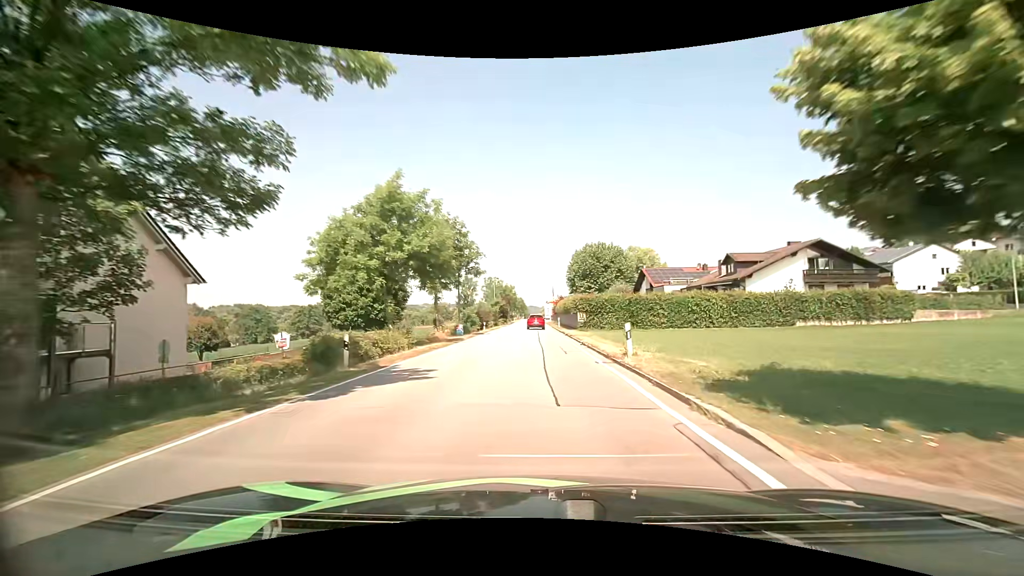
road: secondary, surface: asphalt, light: Day
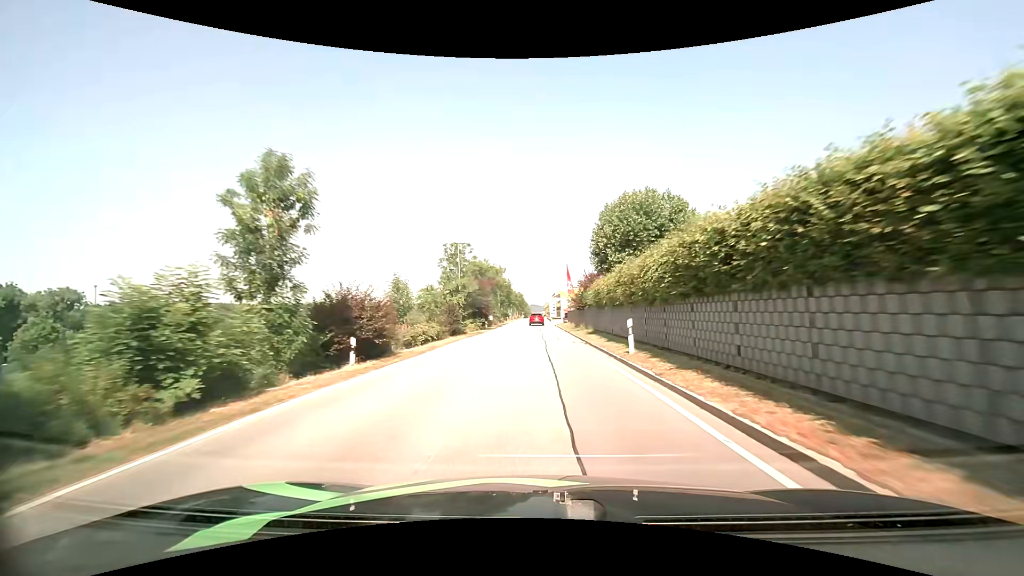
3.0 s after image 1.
(-0.6, +40.5) m; -1°
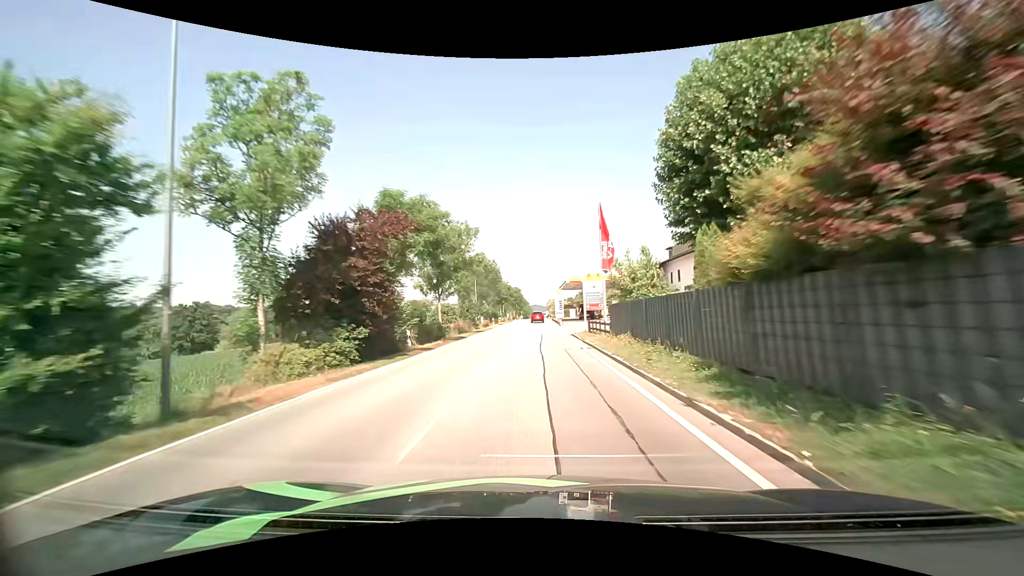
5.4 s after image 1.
(+0.3, +34.0) m; 0°
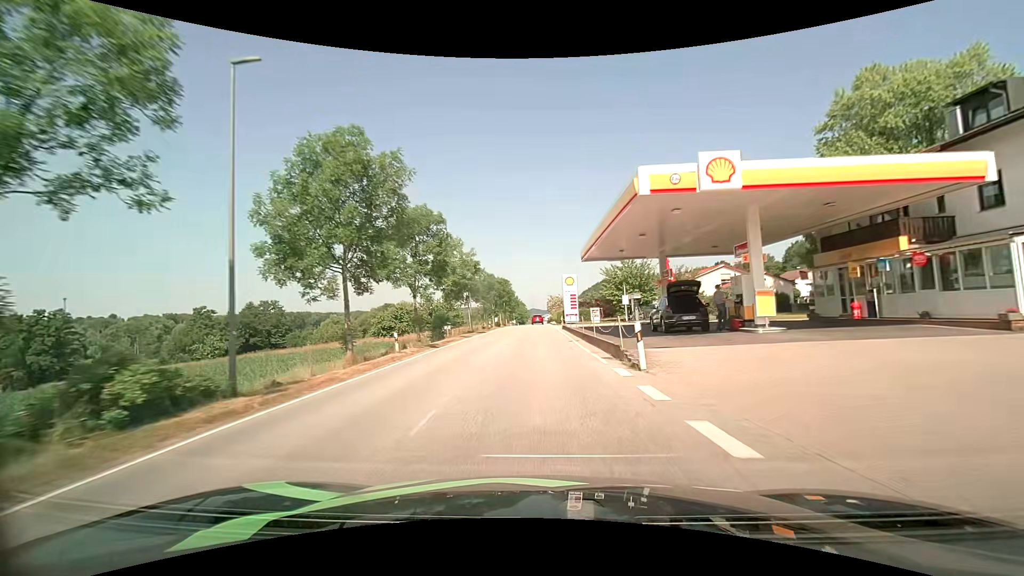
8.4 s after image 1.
(0.0, +43.9) m; +1°
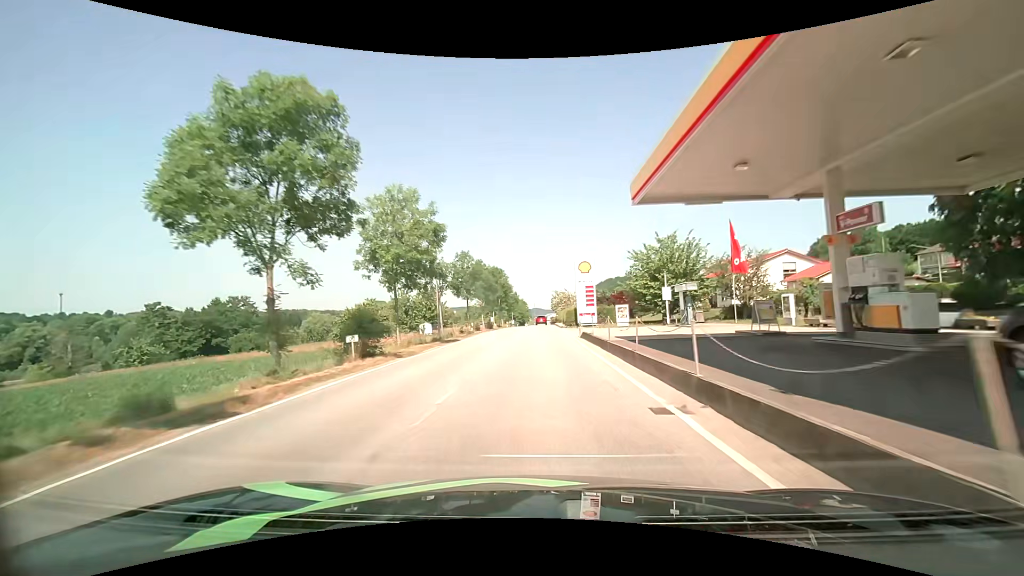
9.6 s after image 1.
(-0.1, +17.8) m; -1°
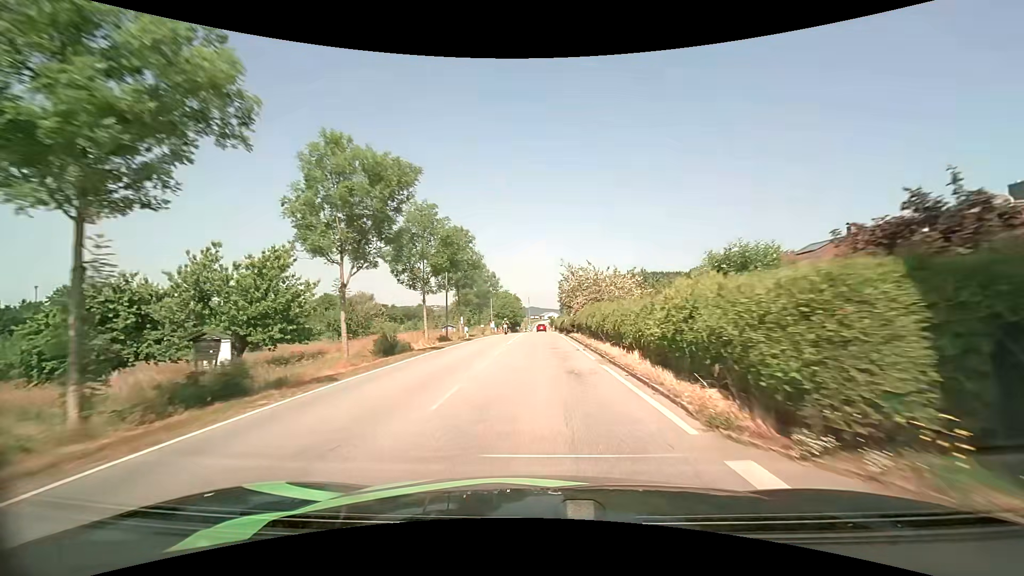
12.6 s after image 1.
(+0.3, +44.0) m; +1°
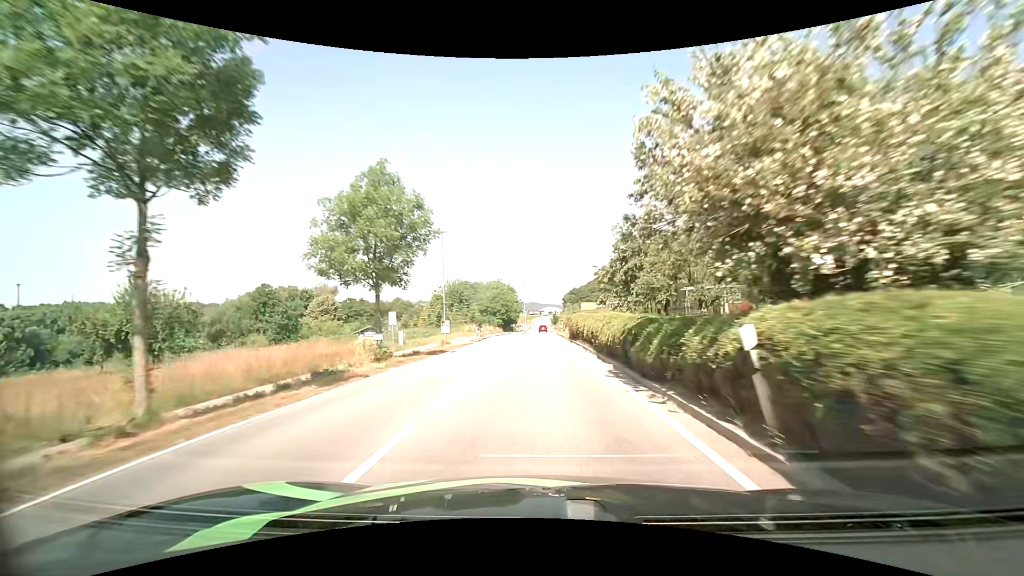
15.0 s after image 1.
(+0.1, +35.2) m; 0°
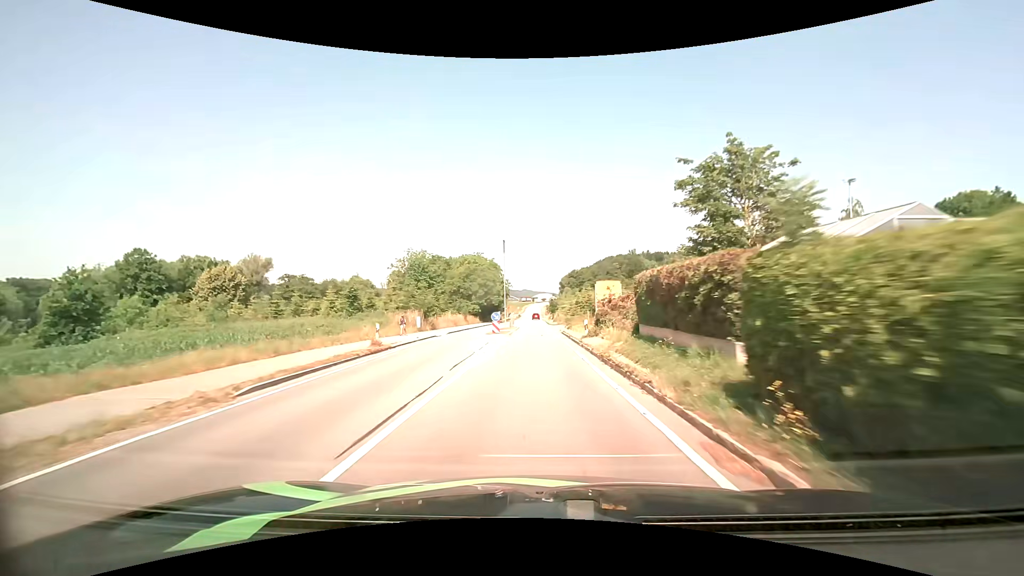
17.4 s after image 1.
(+0.2, +36.4) m; +1°
(0, +10) (0, +20) (0, +30) (0, +40) (0, +50) (0, +60) (0, +70) (0, +80) (0, +90) (0, +100) m
